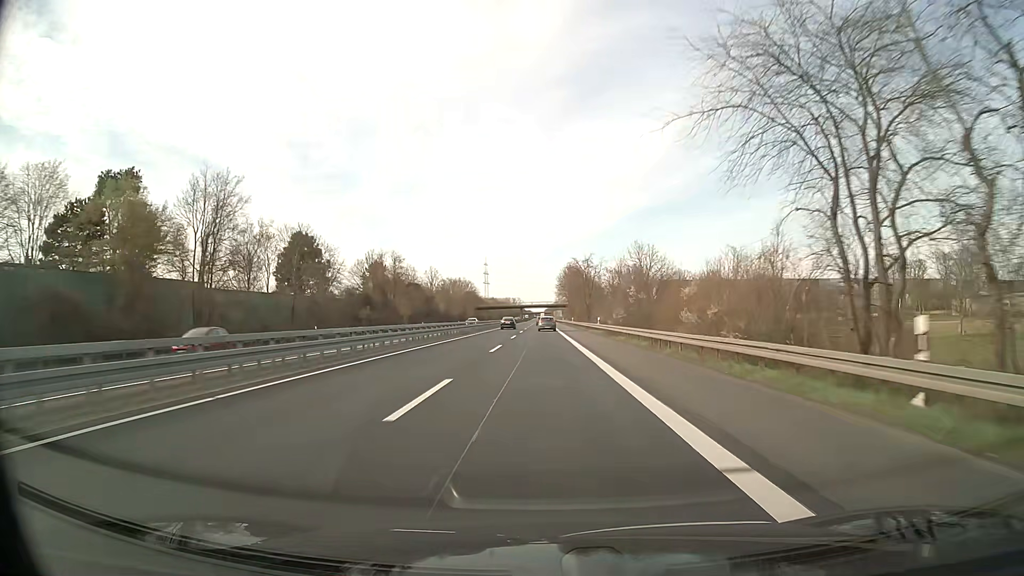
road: trunk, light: Day
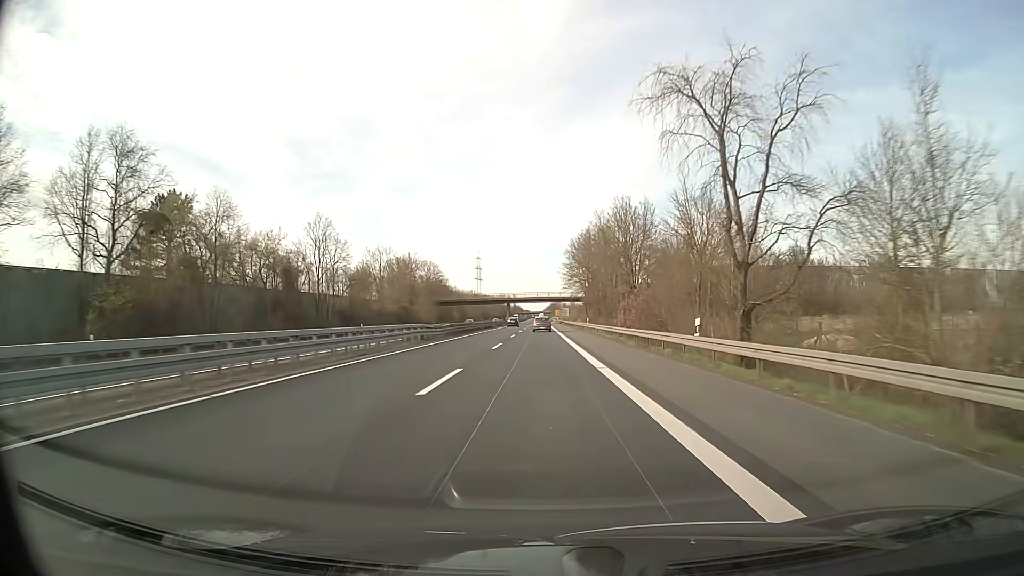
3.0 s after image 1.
(-0.1, +87.0) m; 0°
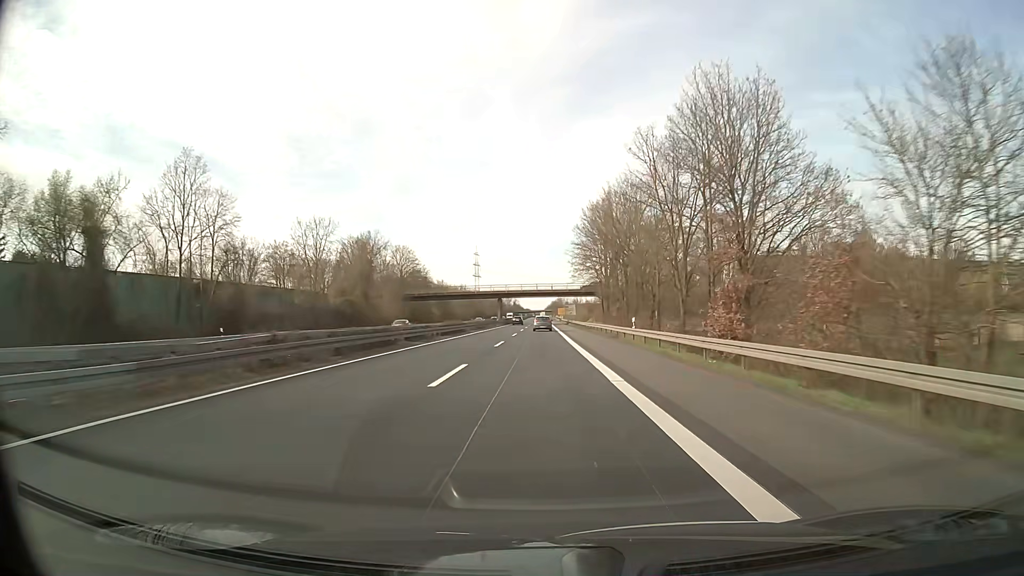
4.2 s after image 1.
(0.0, +34.8) m; 0°
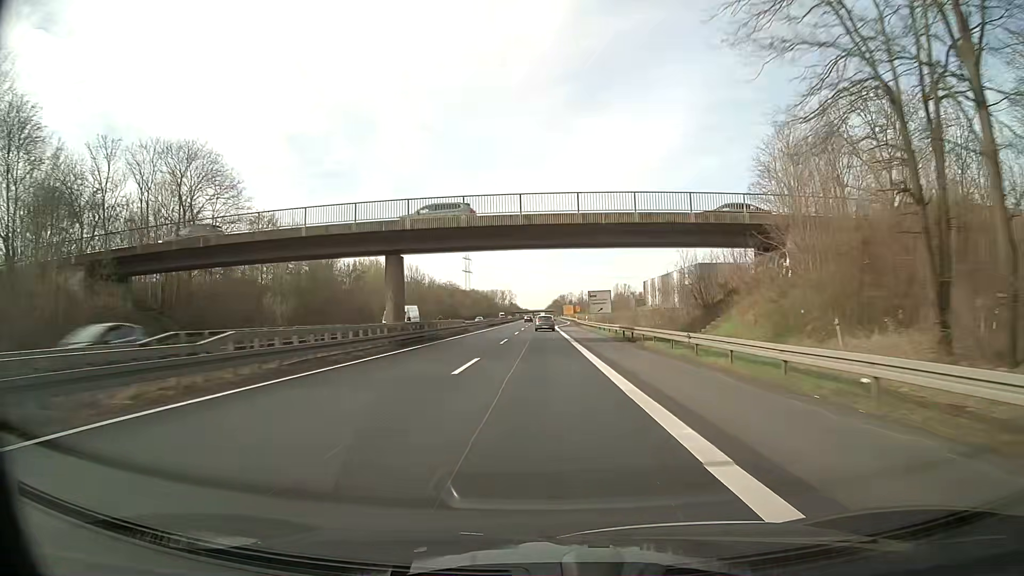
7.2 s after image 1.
(-0.2, +87.0) m; 0°
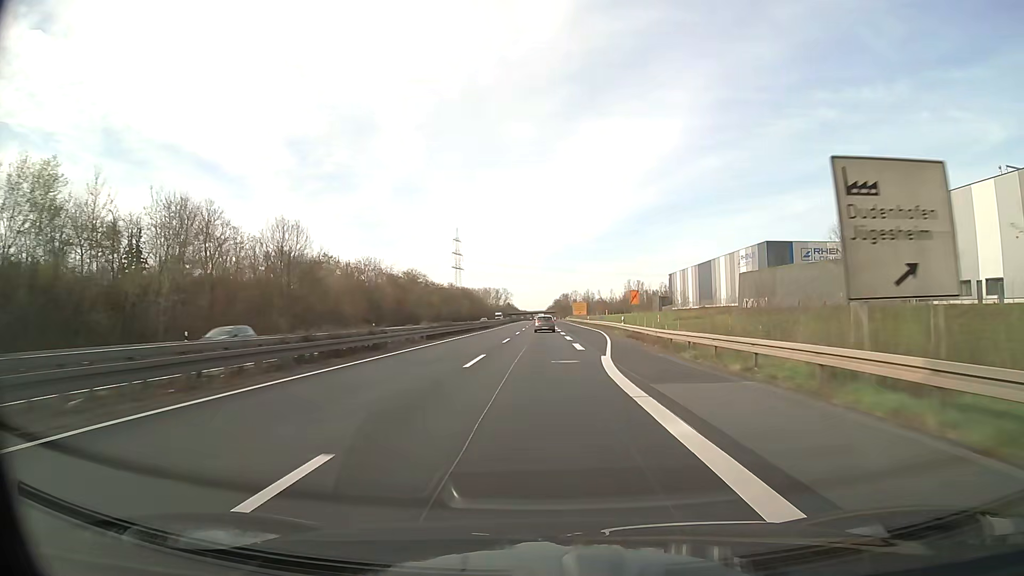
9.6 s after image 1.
(-0.4, +69.6) m; 0°
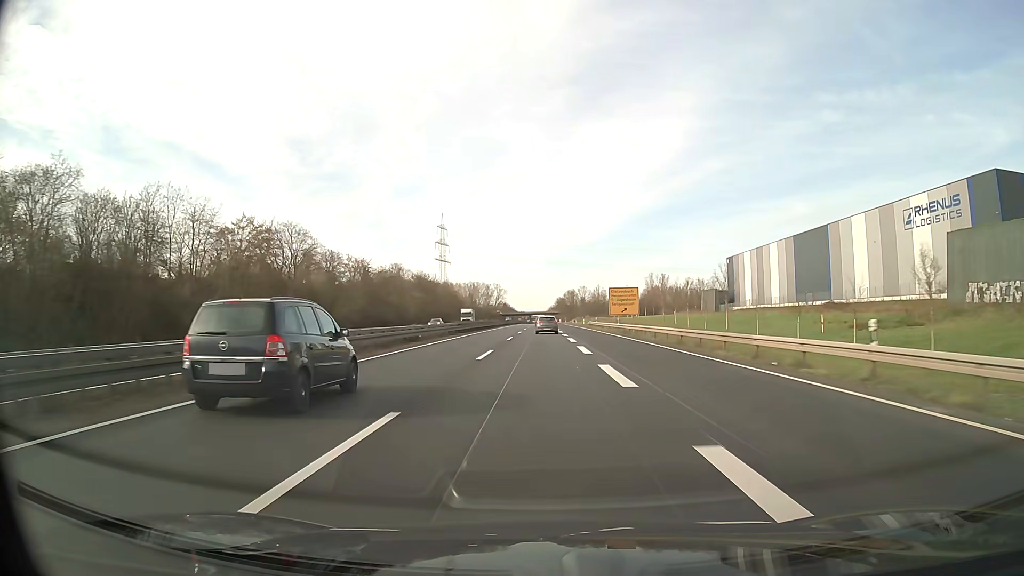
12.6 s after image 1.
(0.0, +87.0) m; 0°
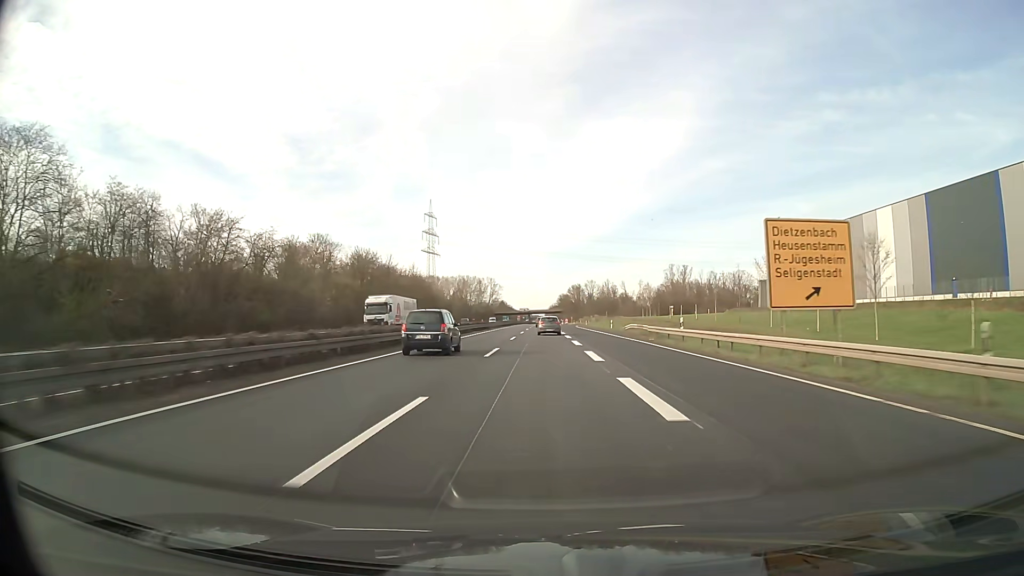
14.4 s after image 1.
(0.0, +52.2) m; 0°
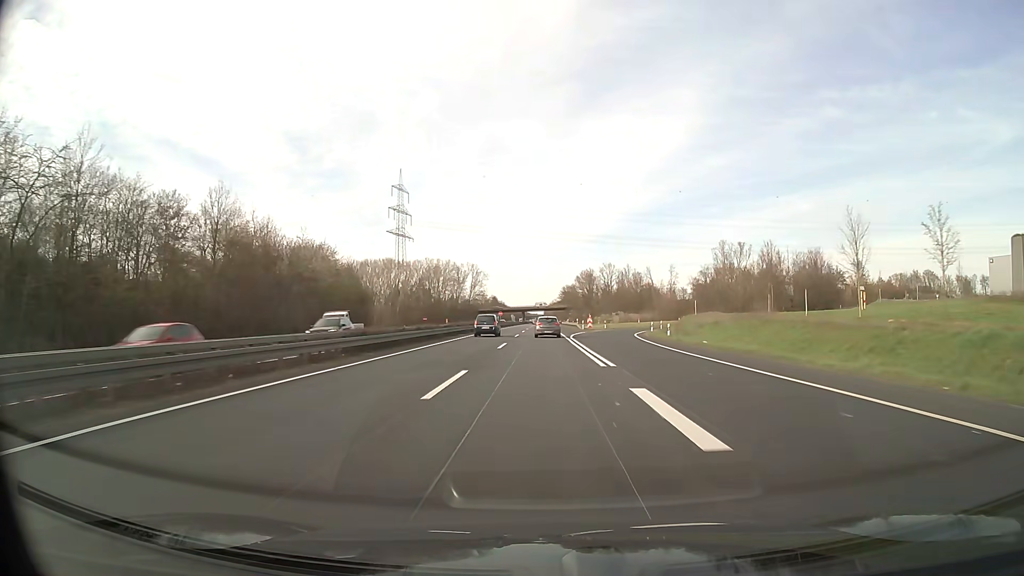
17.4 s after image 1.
(0.0, +86.3) m; 0°
(0, +10) (0, +20) (0, +30) (0, +40) (0, +50) (0, +60) (0, +70) (0, +80) (0, +90) (0, +100) m
